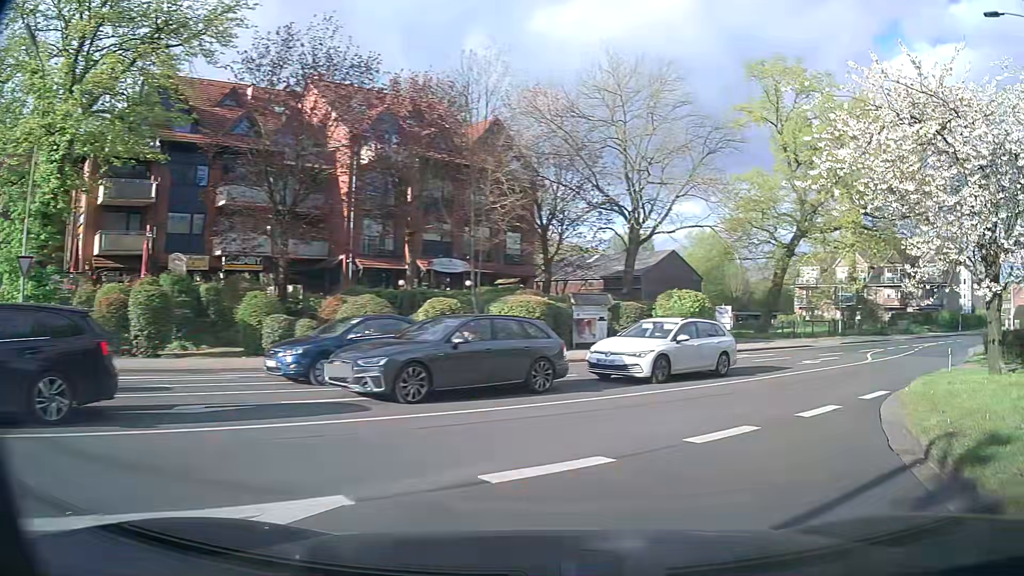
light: Day
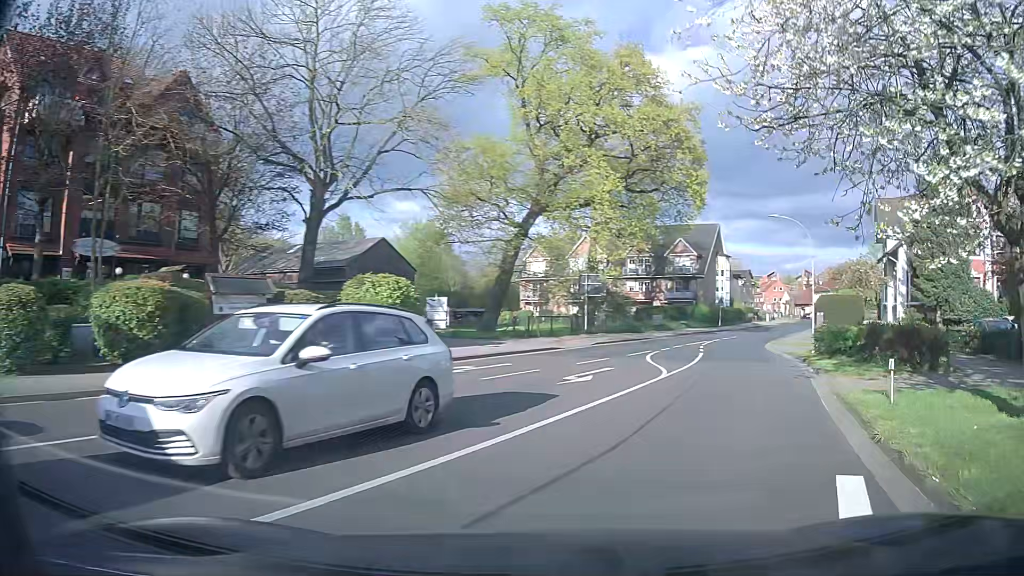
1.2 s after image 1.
(+1.9, +9.3) m; +23°
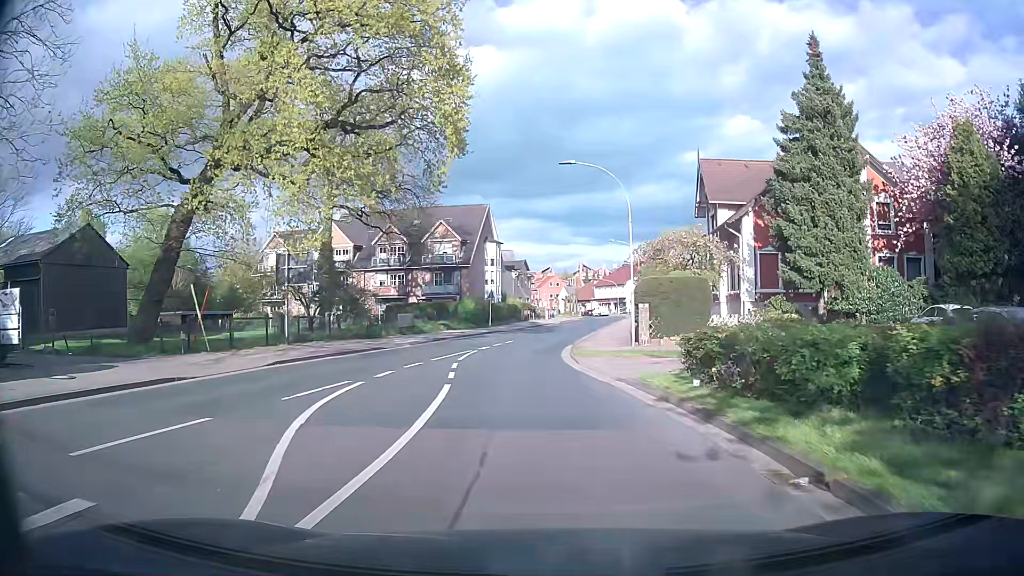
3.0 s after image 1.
(+3.3, +13.5) m; +20°
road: tertiary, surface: asphalt
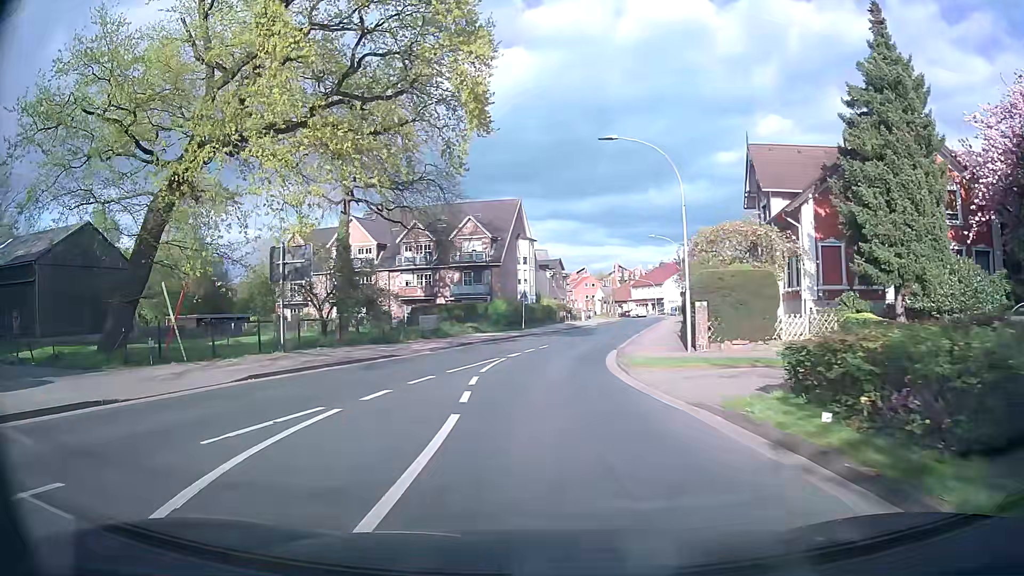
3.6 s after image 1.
(0.0, +4.0) m; -3°
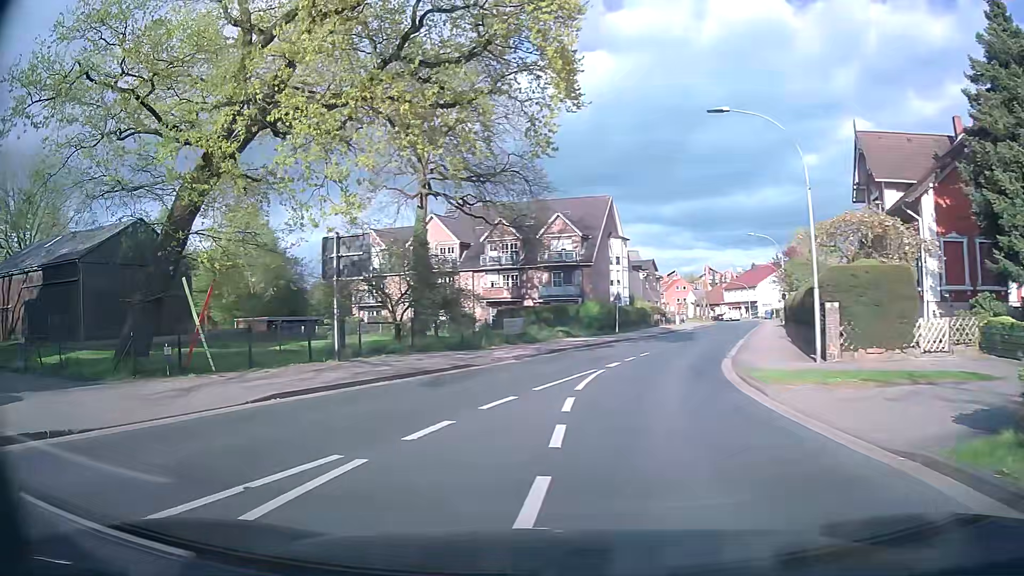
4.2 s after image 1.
(-0.1, +3.6) m; -6°
